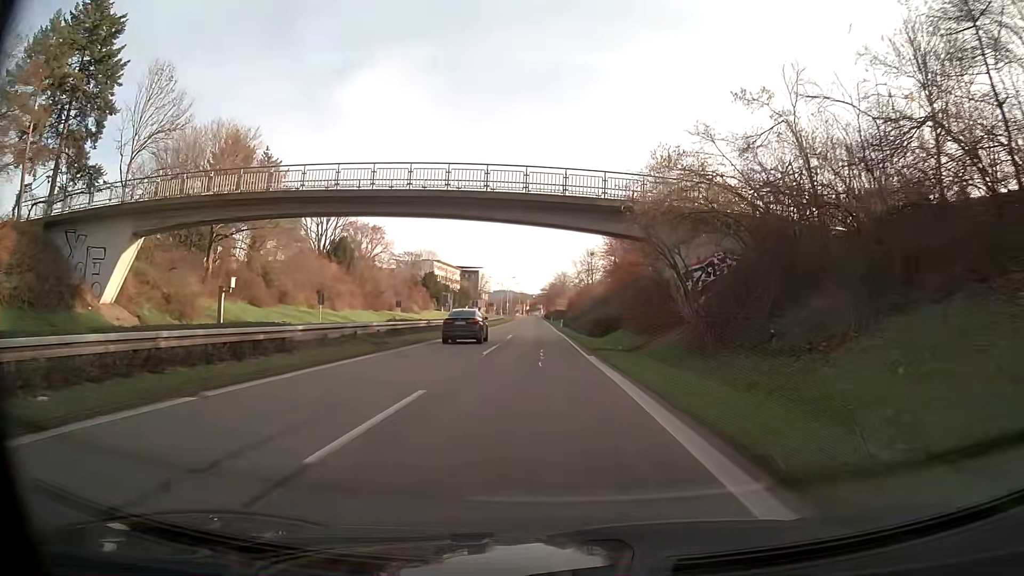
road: trunk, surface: asphalt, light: Day
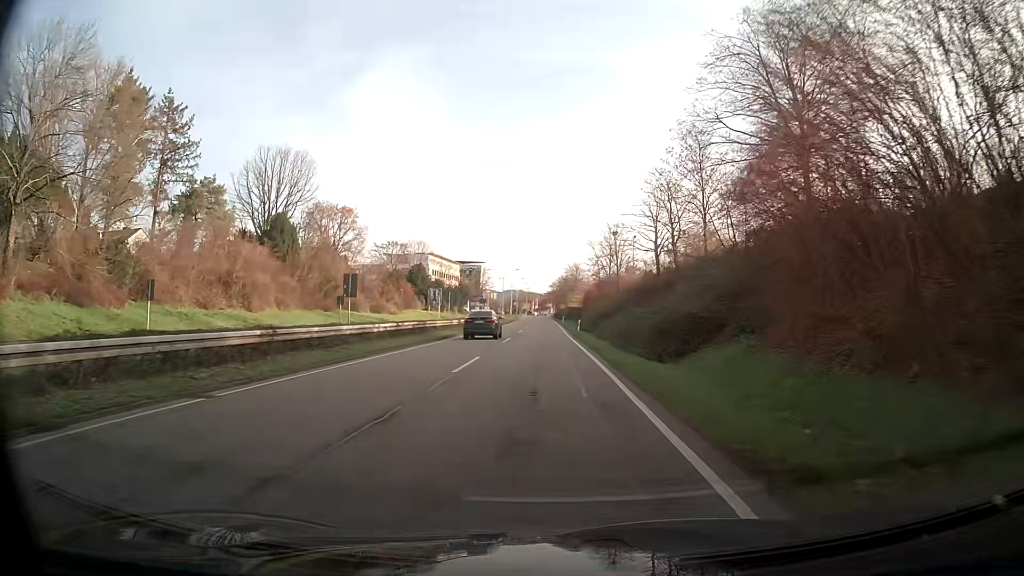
(-0.2, +26.0) m; -1°
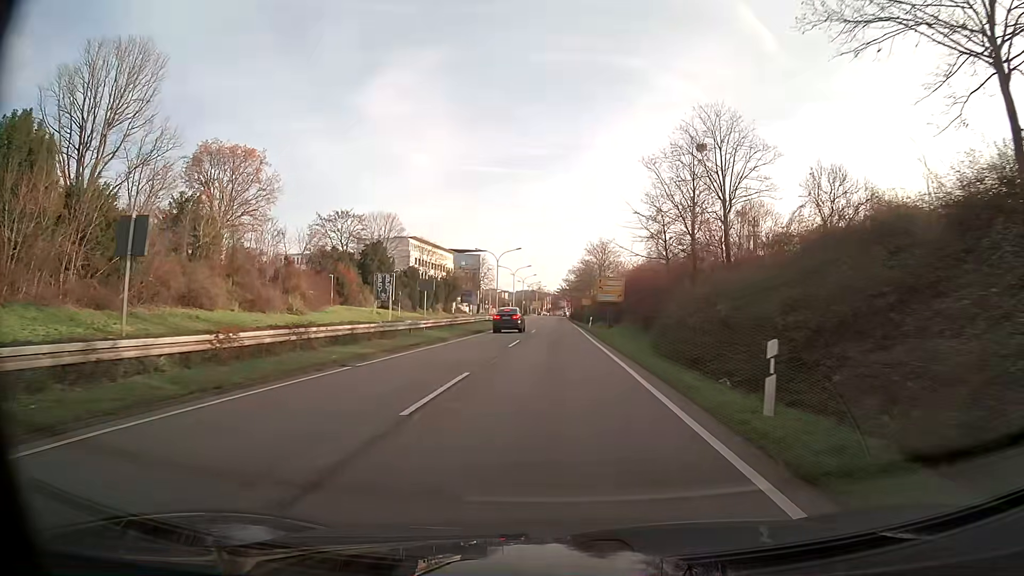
(-0.2, +43.3) m; -1°
